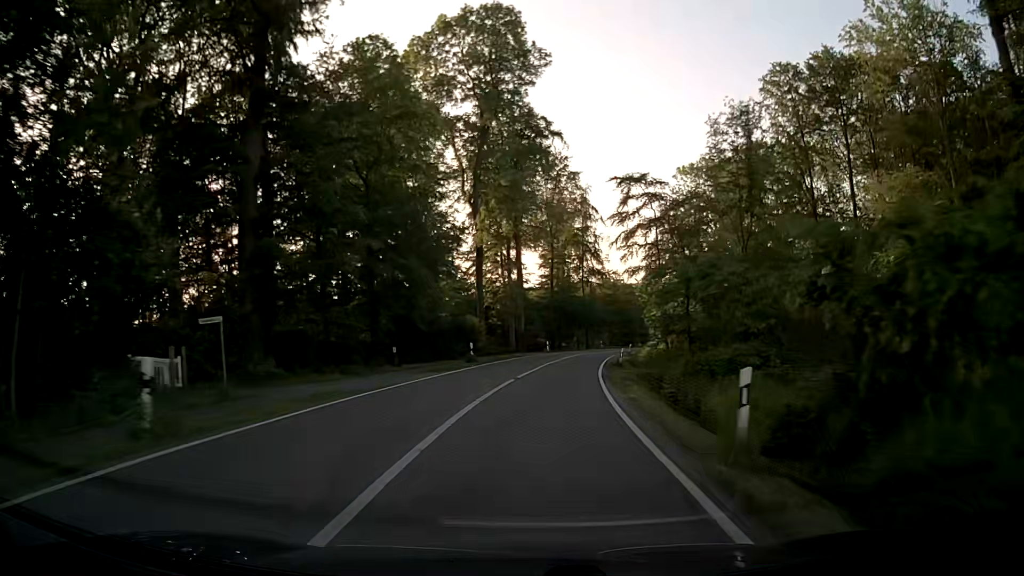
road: secondary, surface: asphalt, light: Day
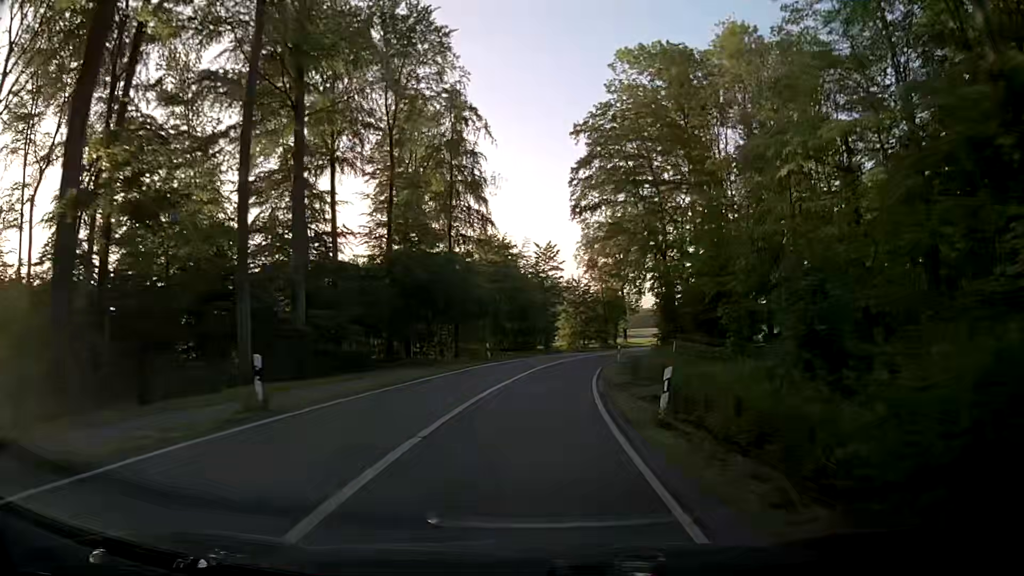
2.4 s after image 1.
(+4.4, +46.6) m; +10°
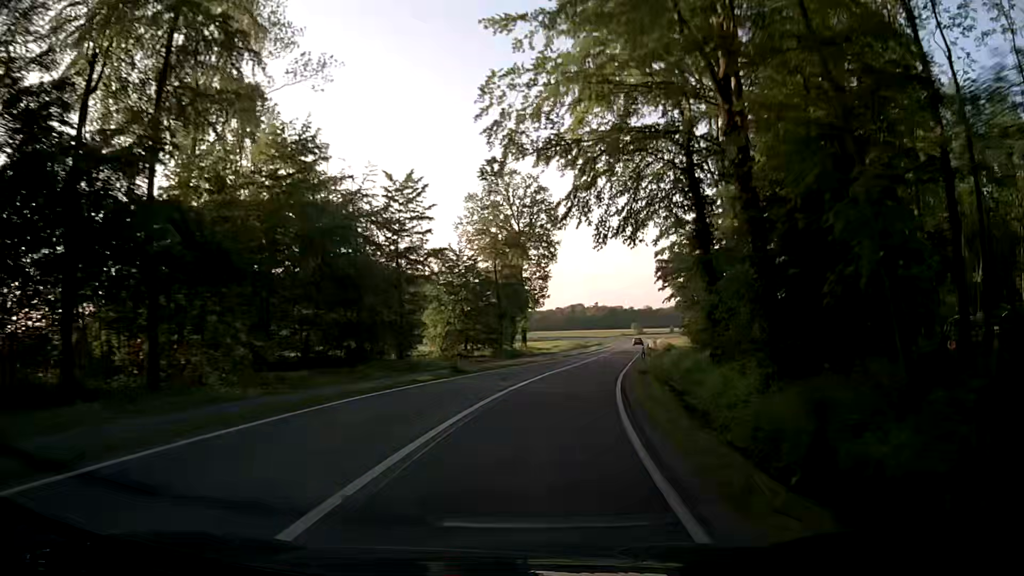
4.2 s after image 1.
(+2.9, +35.1) m; +10°
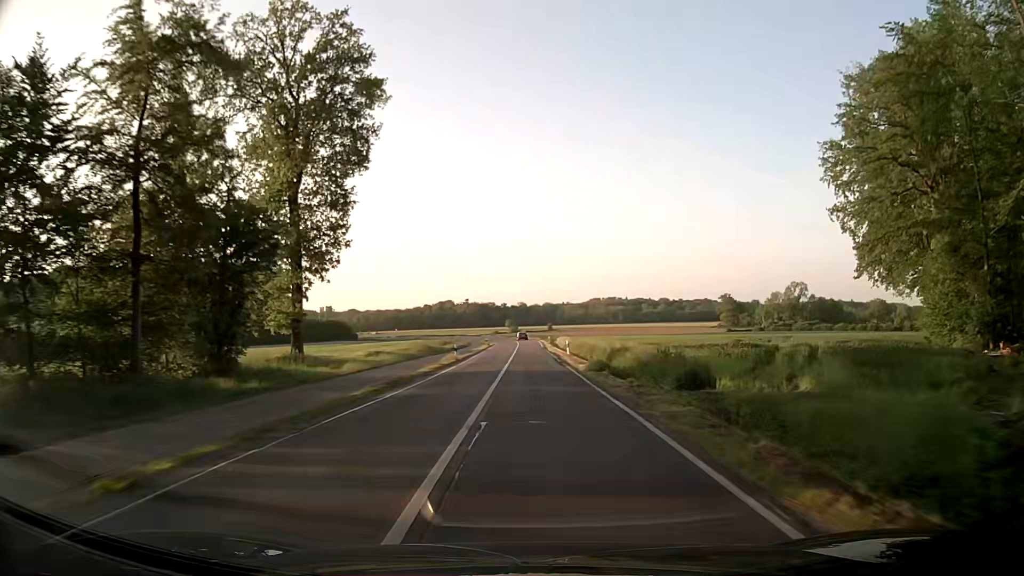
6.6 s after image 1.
(+5.7, +46.4) m; +12°
